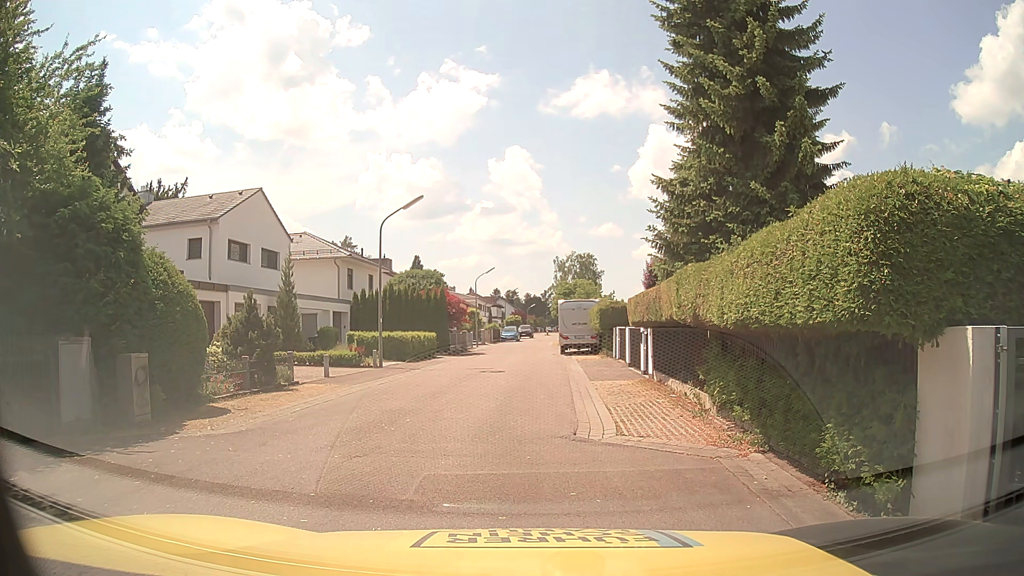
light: Day
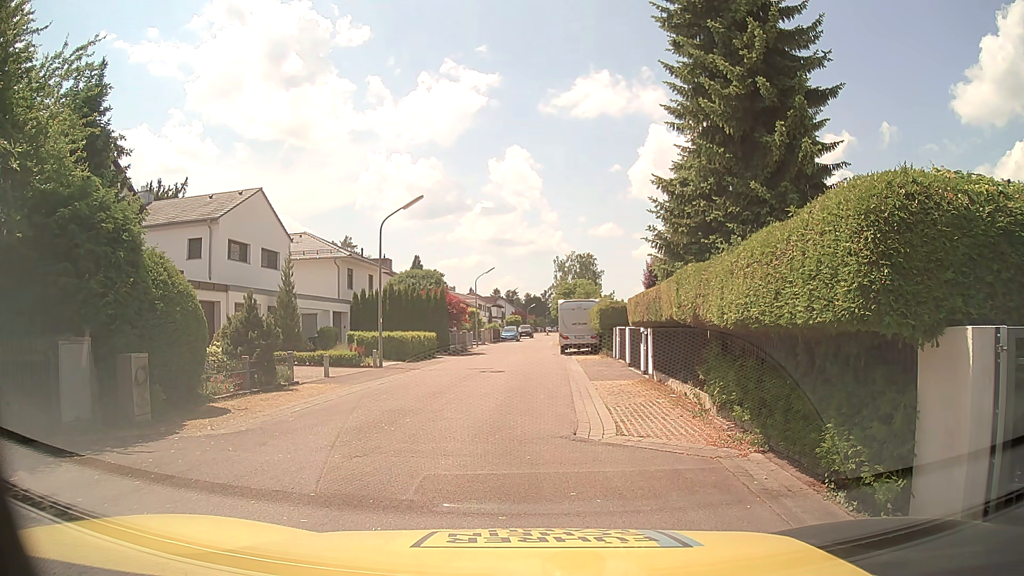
(0.0, 0.0) m; 0°
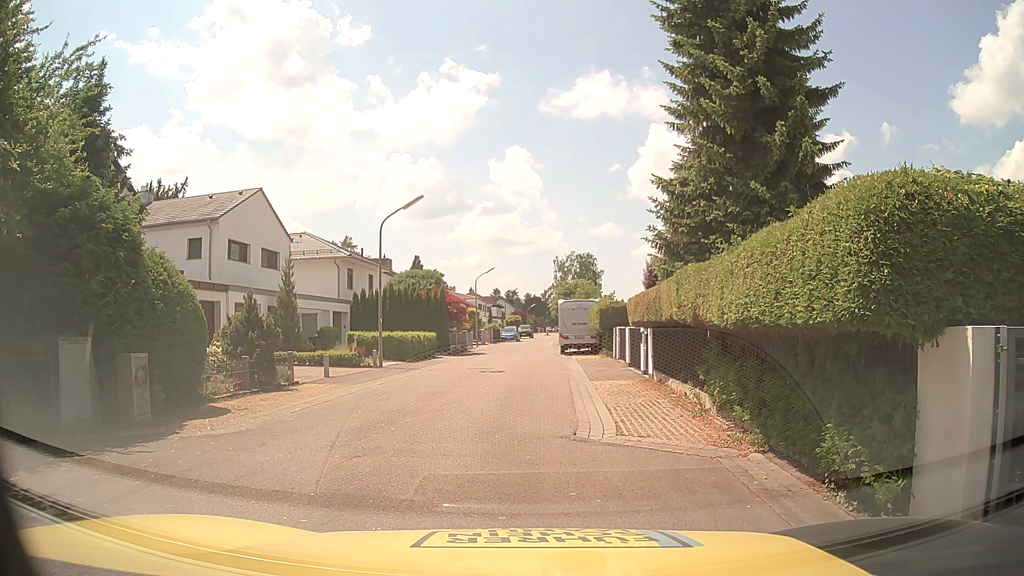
(0.0, 0.0) m; 0°
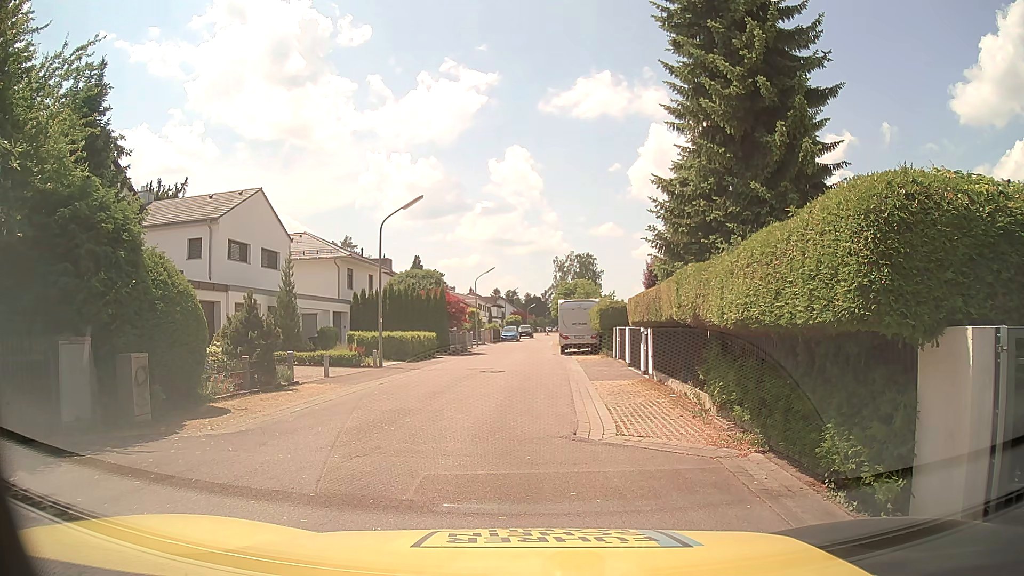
(0.0, 0.0) m; 0°
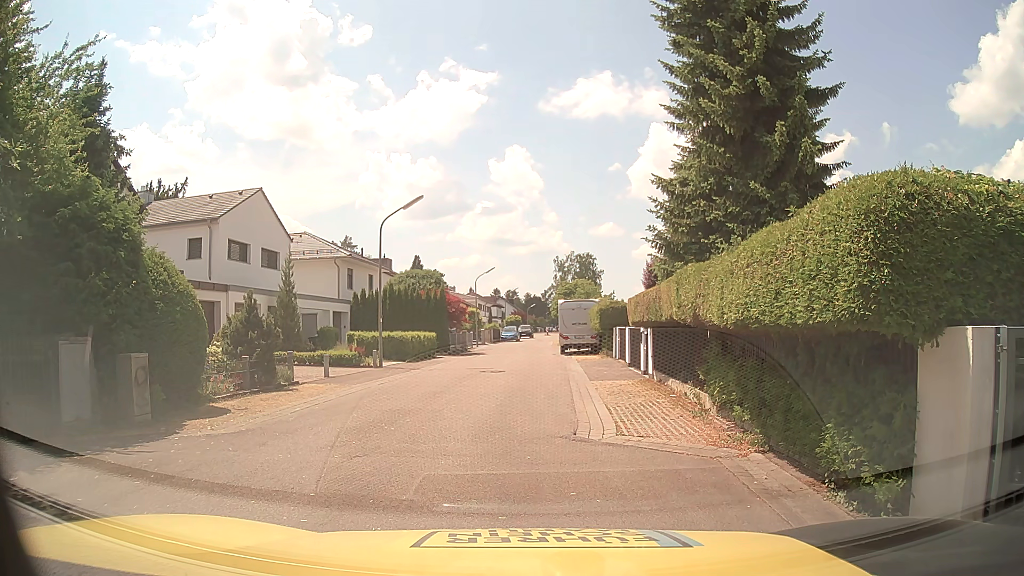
(0.0, 0.0) m; 0°
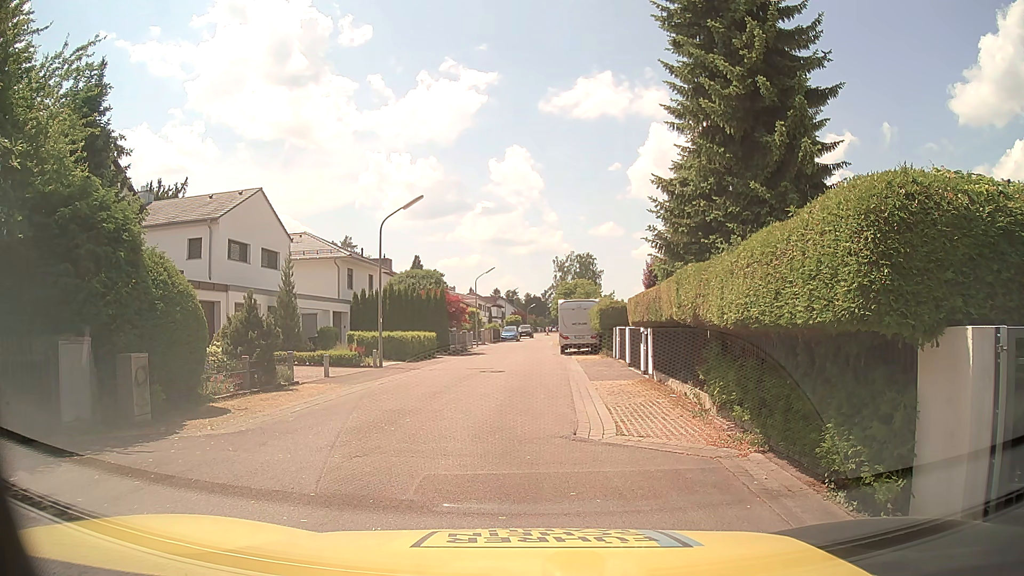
(0.0, 0.0) m; 0°
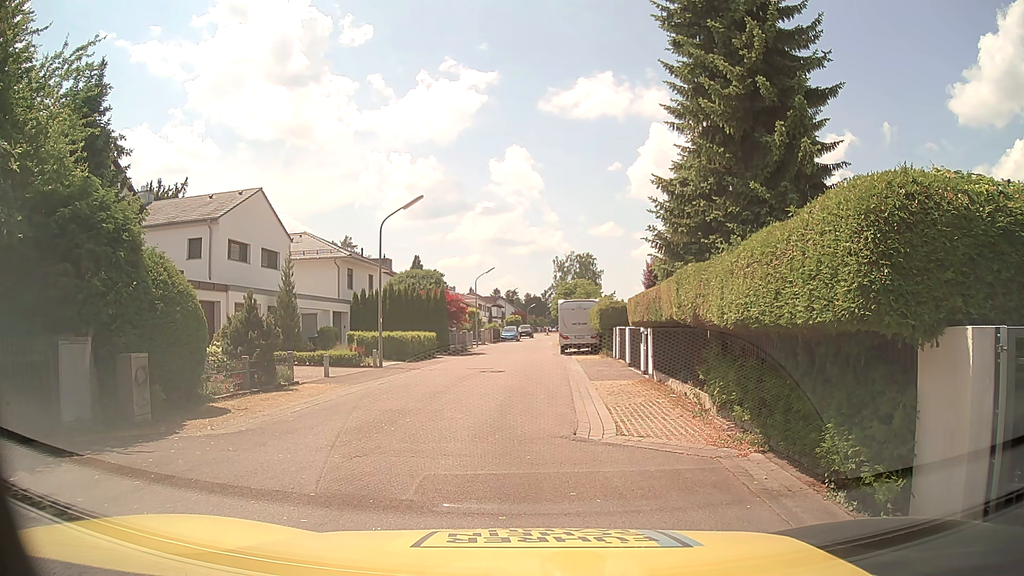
(0.0, 0.0) m; 0°
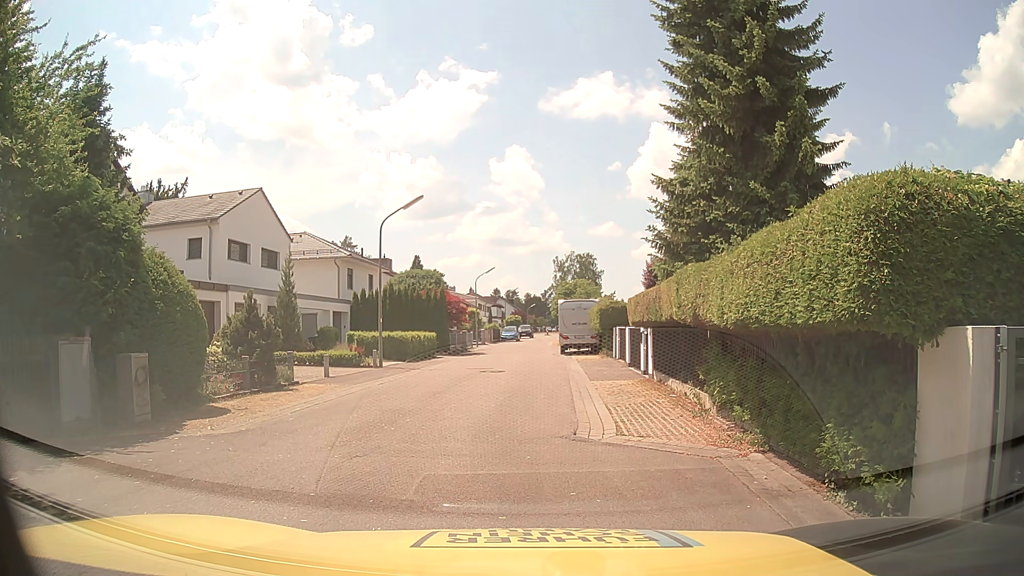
(0.0, 0.0) m; 0°
